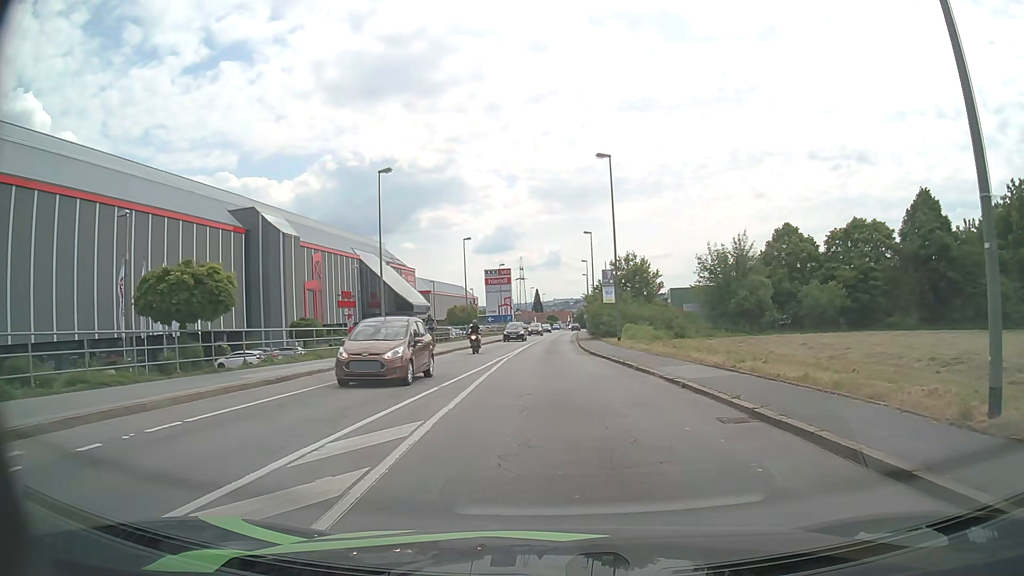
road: tertiary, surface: asphalt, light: Day
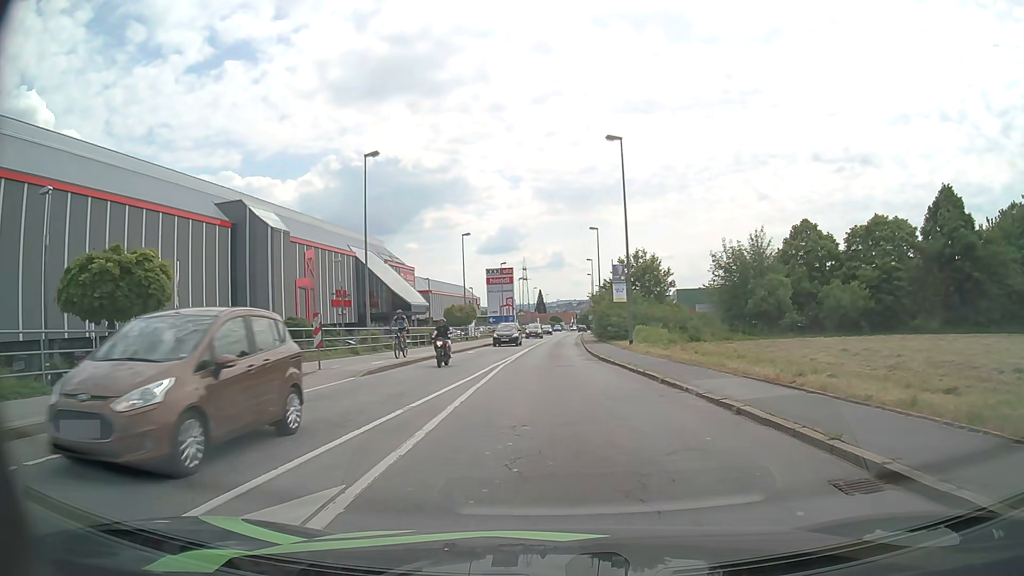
(0.0, +3.9) m; 0°
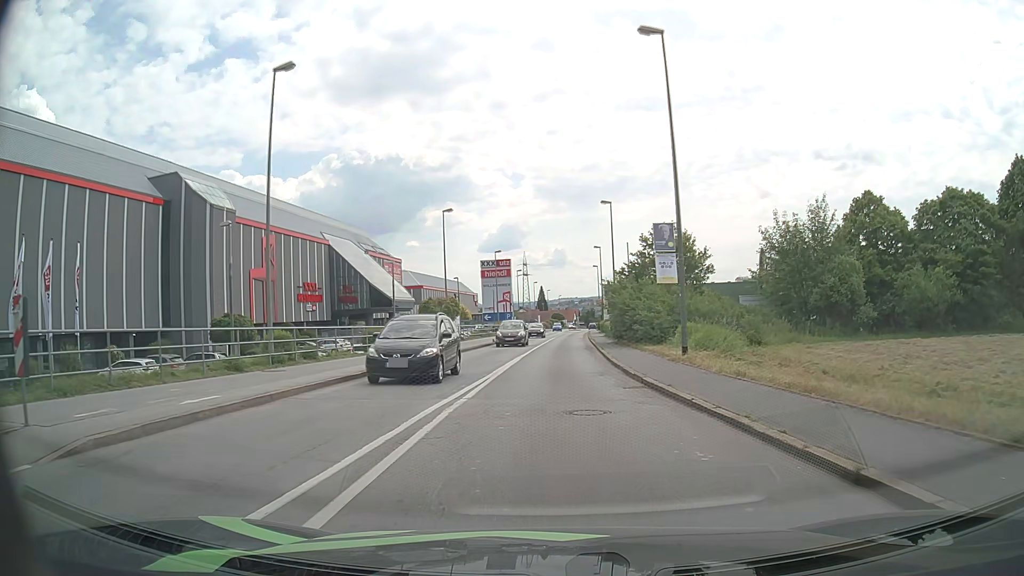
(0.0, +12.5) m; 0°
